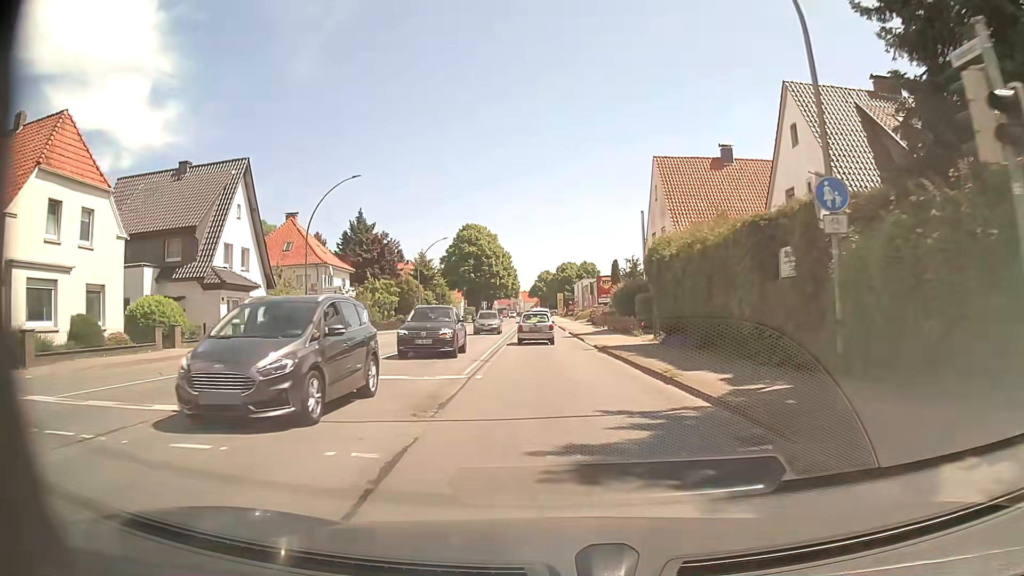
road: primary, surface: asphalt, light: Day
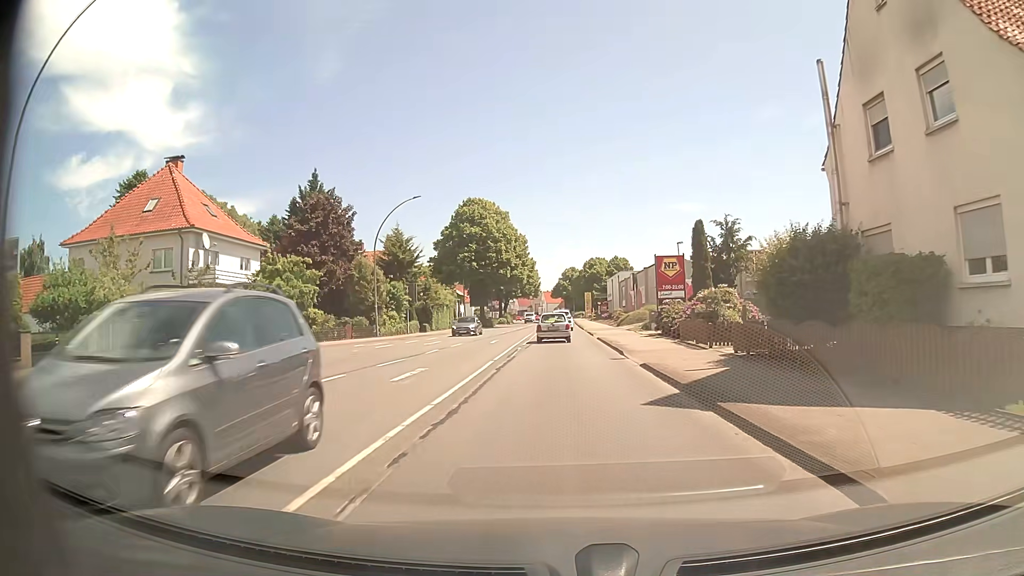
(-0.7, +28.1) m; -2°
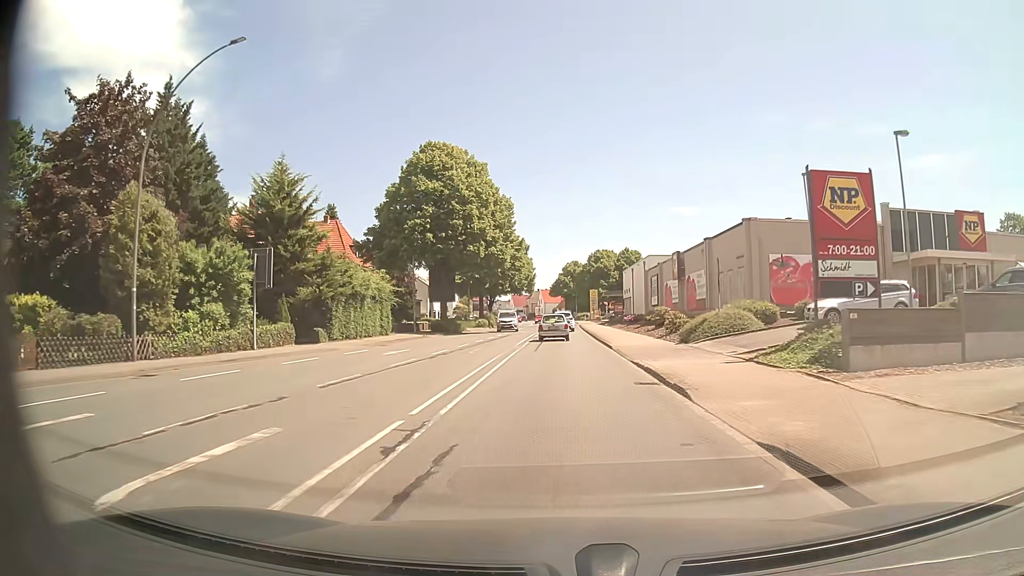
(+0.1, +29.6) m; 0°
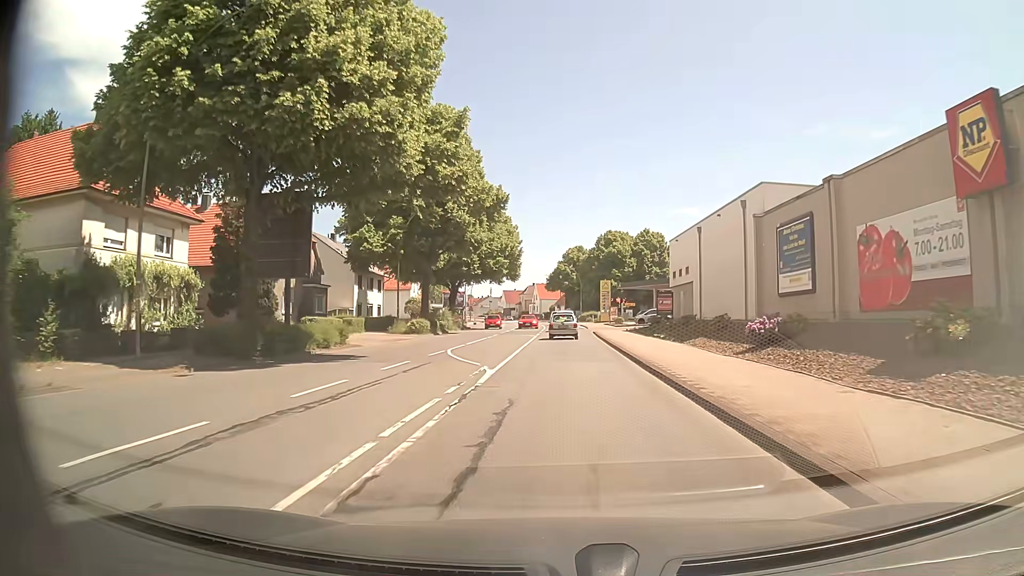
(+0.1, +38.1) m; 0°
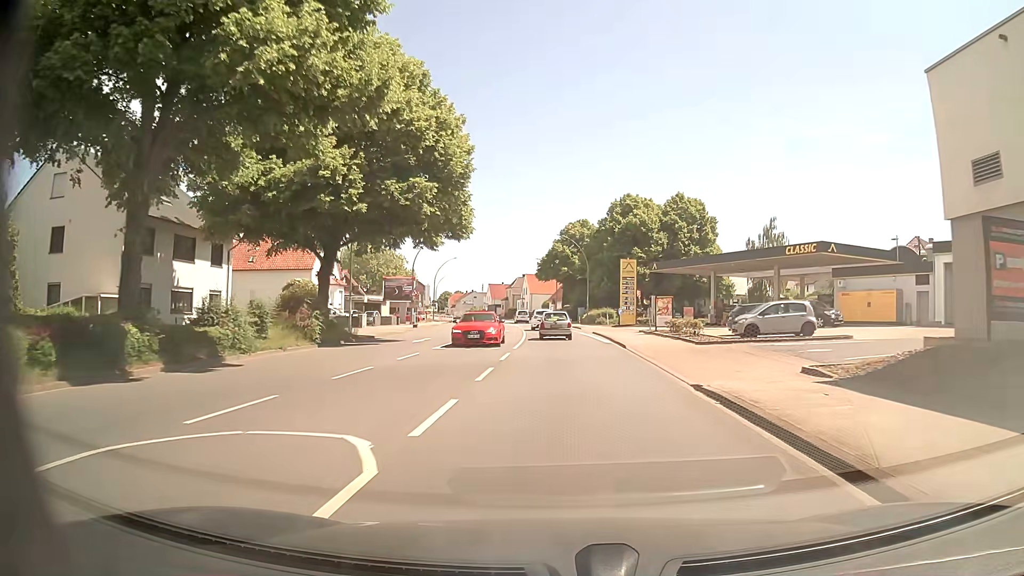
(+0.1, +38.5) m; 0°
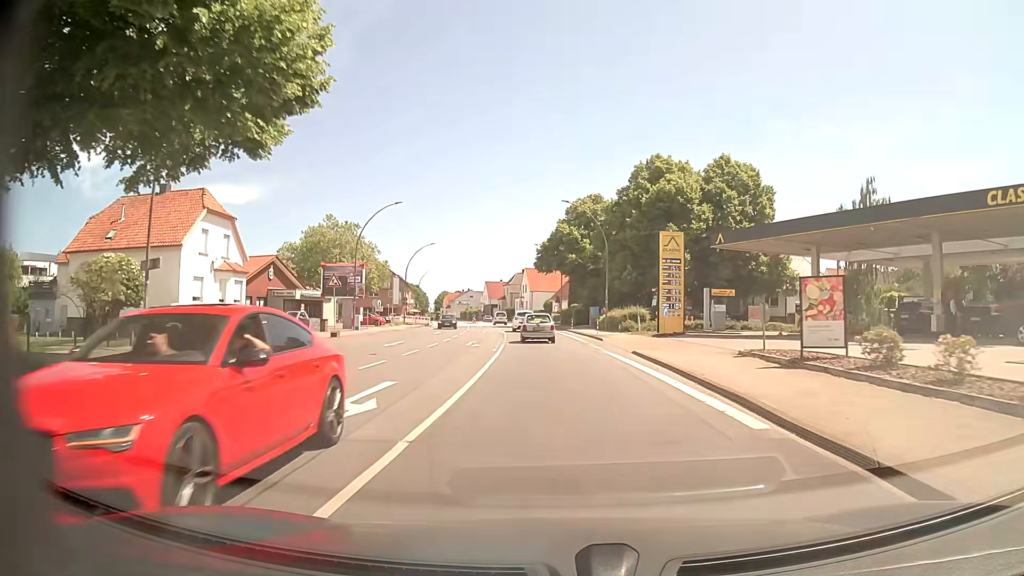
(0.0, +23.0) m; 0°
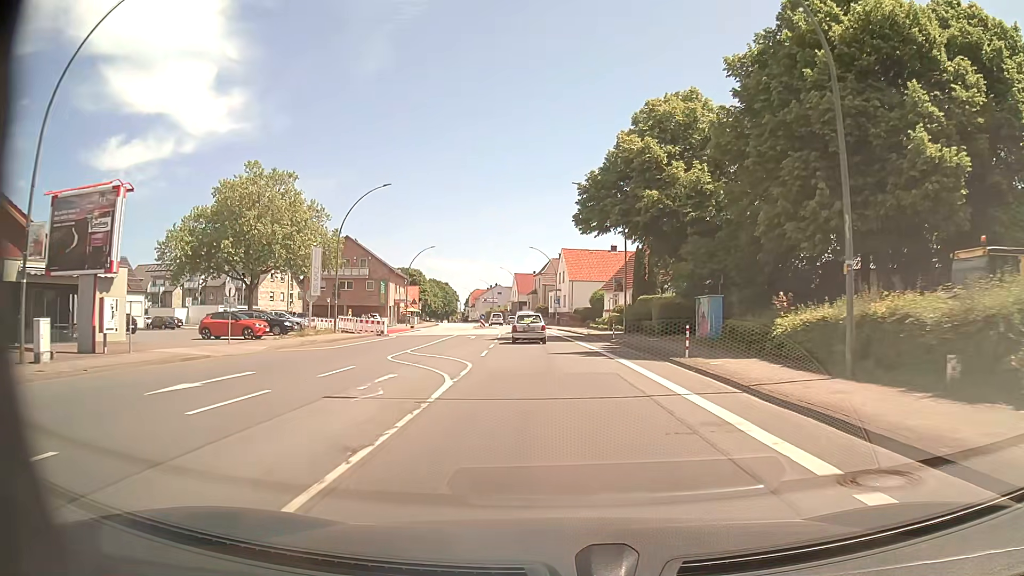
(-1.0, +38.6) m; -3°
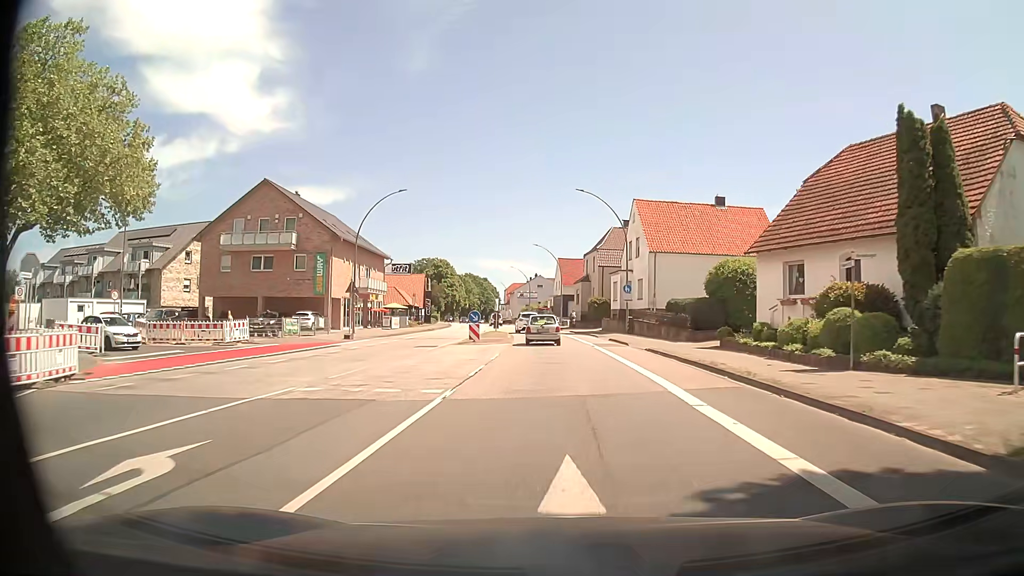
(-1.5, +38.8) m; -4°
(0, +10) (0, +20) (-1, +30) (-1, +40) (-2, +50) (-3, +60) (-4, +70) (-6, +80) (-7, +90) (-9, +100) m
